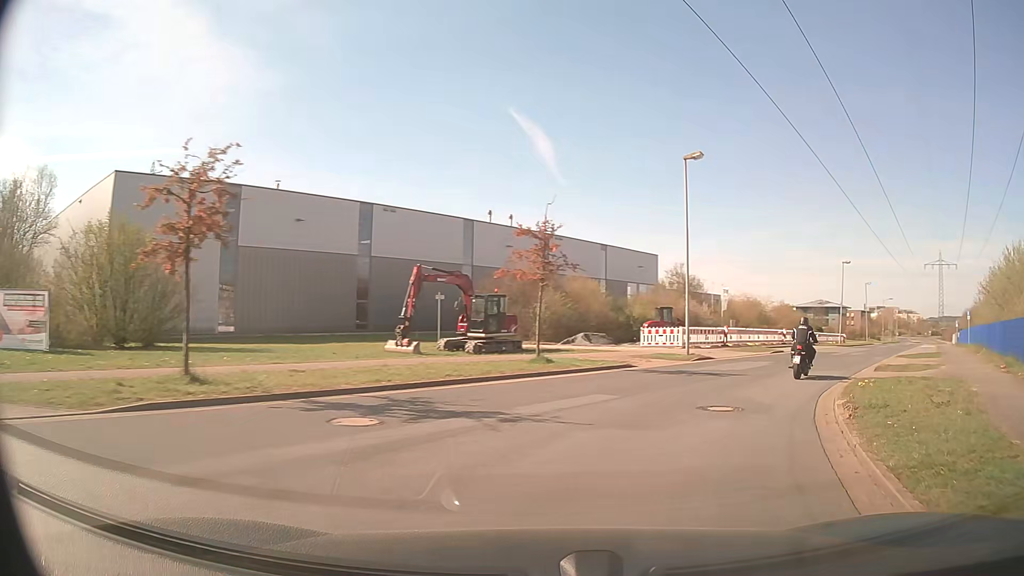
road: residential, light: Day
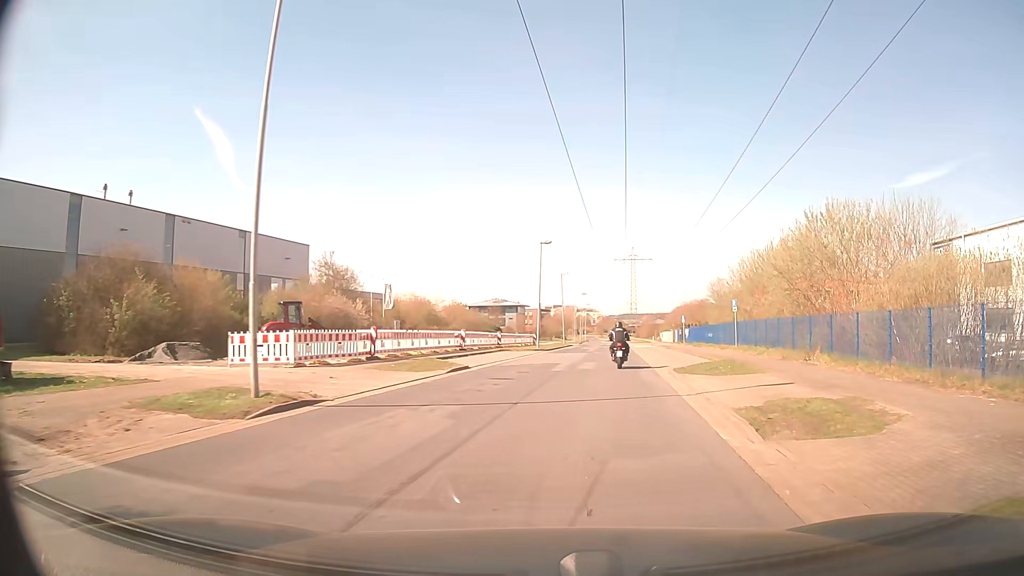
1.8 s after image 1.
(+4.2, +14.8) m; +29°
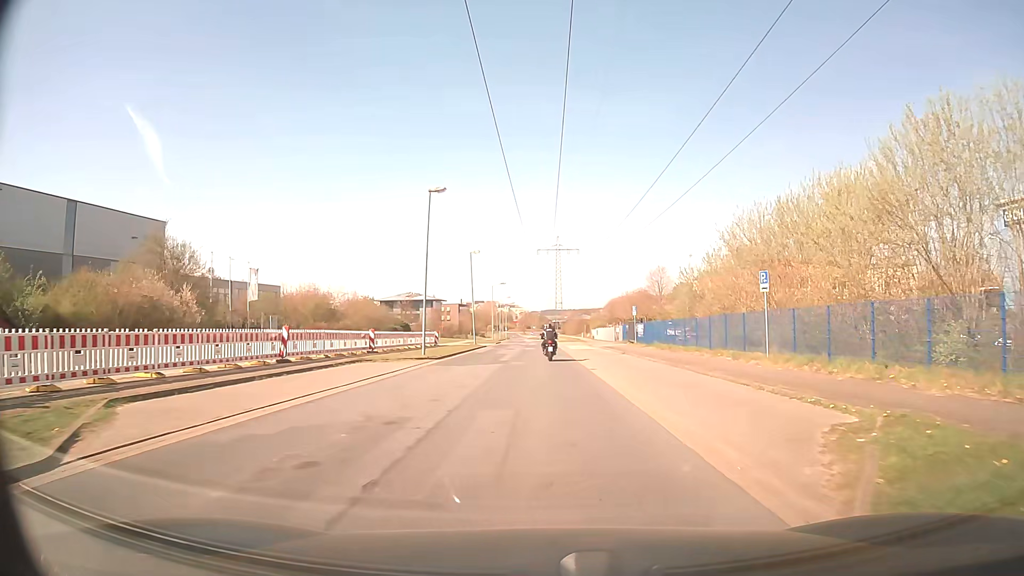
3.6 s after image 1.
(+1.3, +17.9) m; +6°
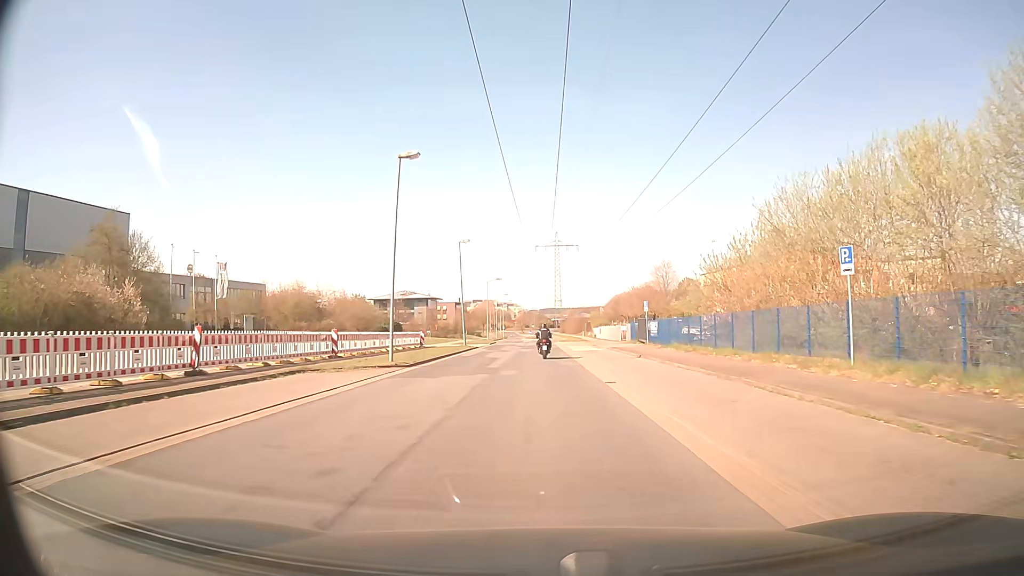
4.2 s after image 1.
(0.0, +6.5) m; 0°
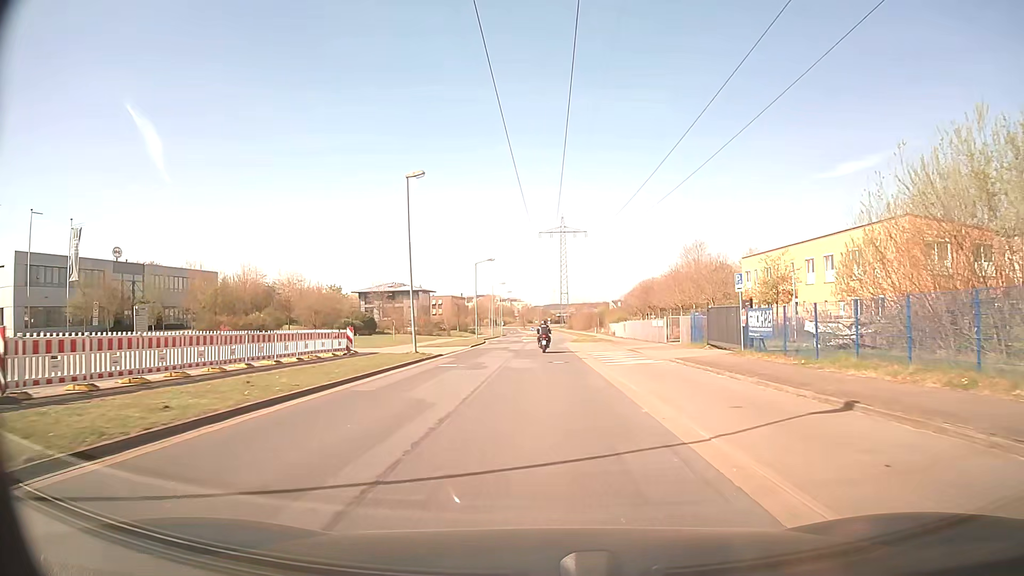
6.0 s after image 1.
(0.0, +20.8) m; 0°
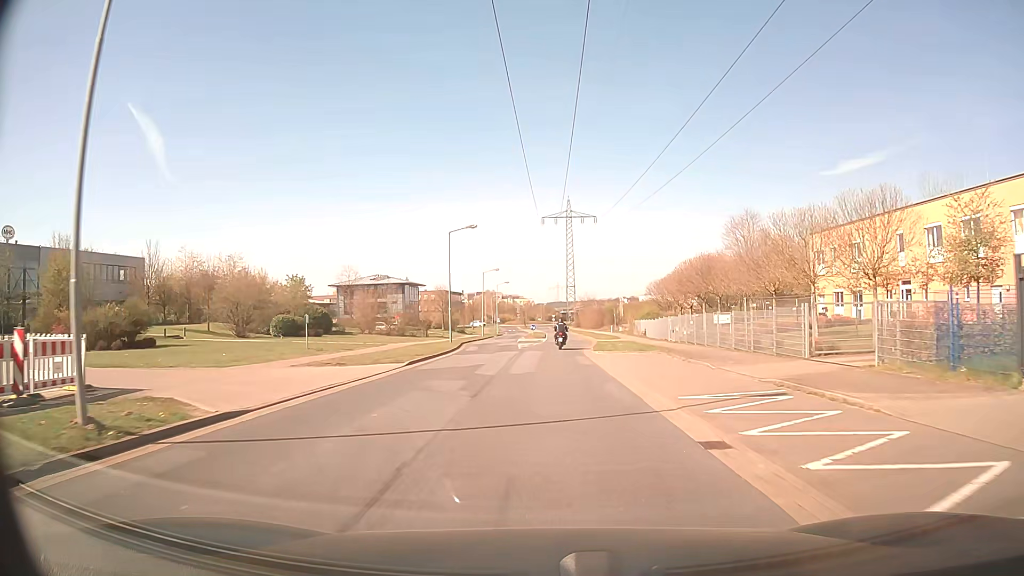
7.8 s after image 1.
(-0.1, +21.8) m; 0°
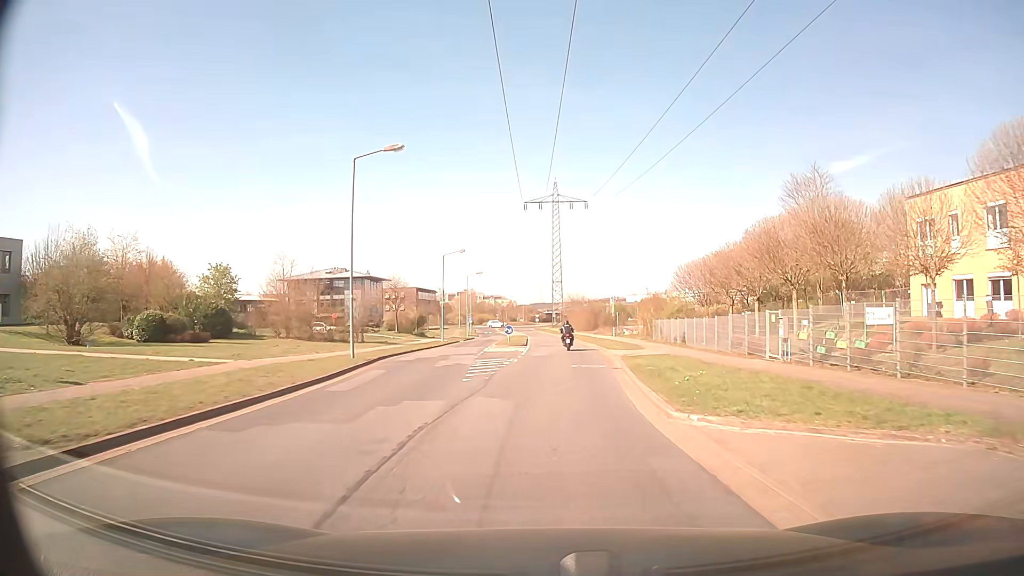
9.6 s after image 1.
(+0.1, +21.6) m; +1°
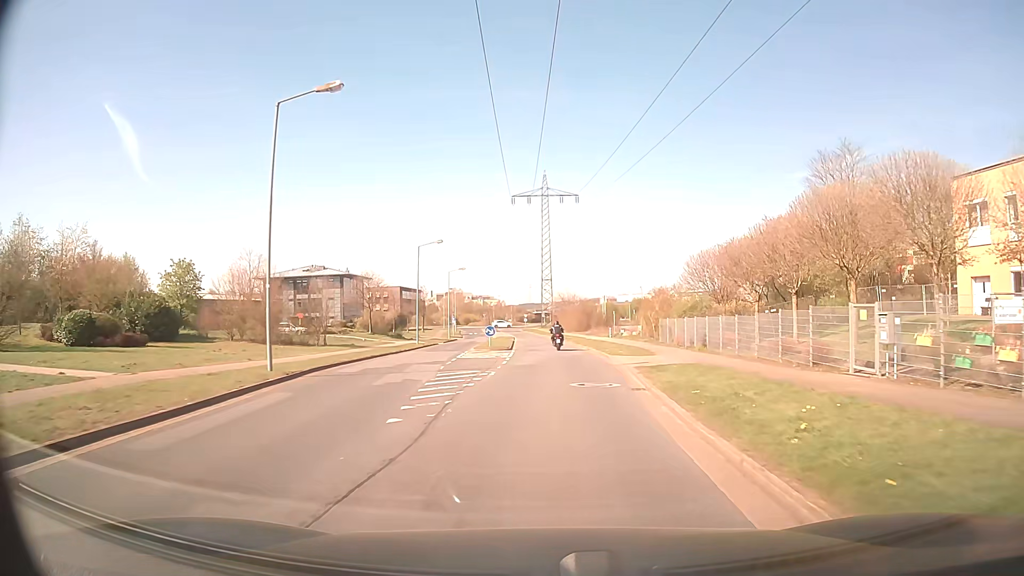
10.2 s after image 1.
(0.0, +7.1) m; +1°
(0, +10) (0, +20) (0, +30) (0, +40) (0, +50) (-1, +60) (-1, +70) (-1, +80) (-2, +90) (-3, +100) m
